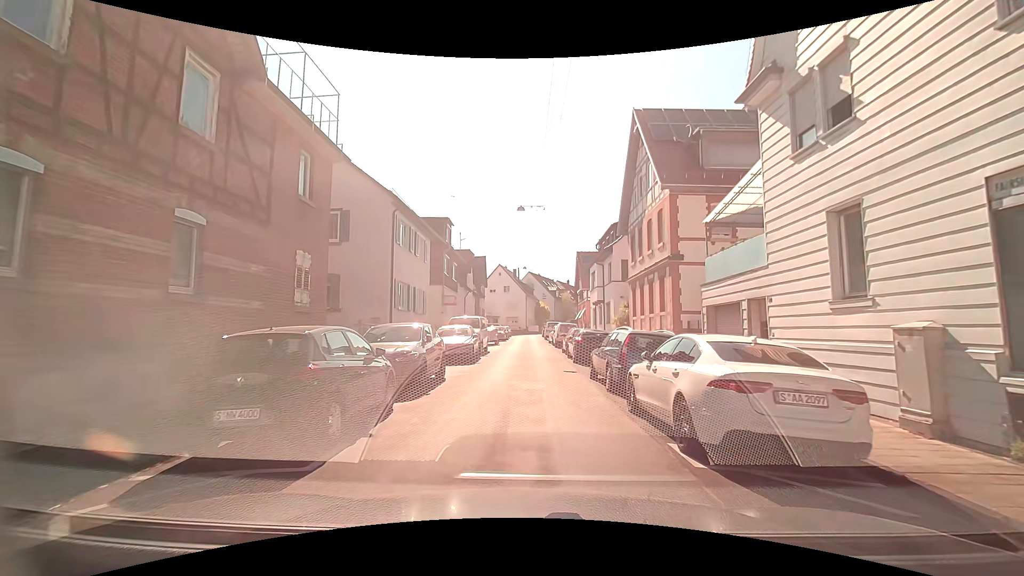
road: residential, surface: asphalt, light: Day
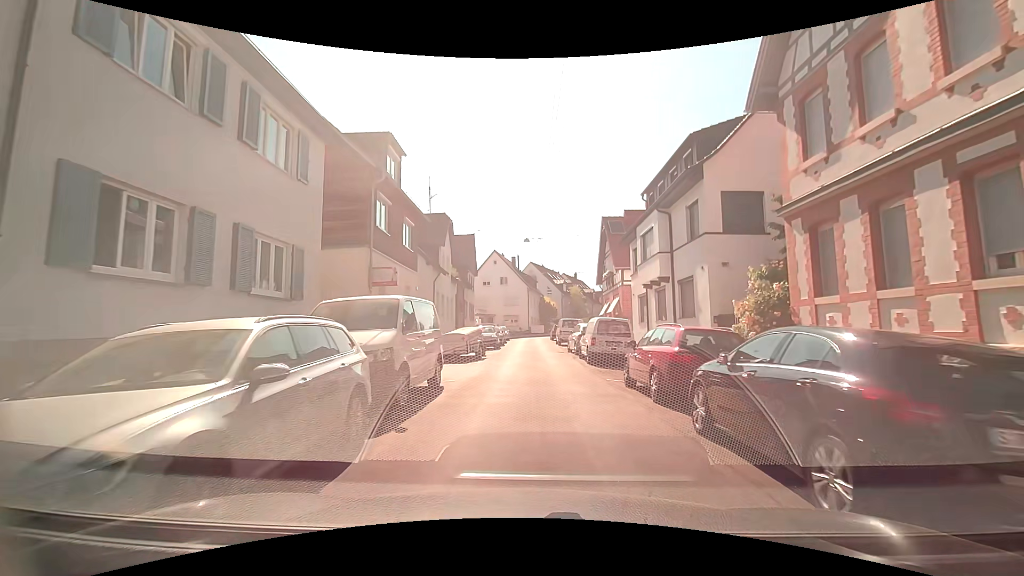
(-0.6, +17.2) m; -2°
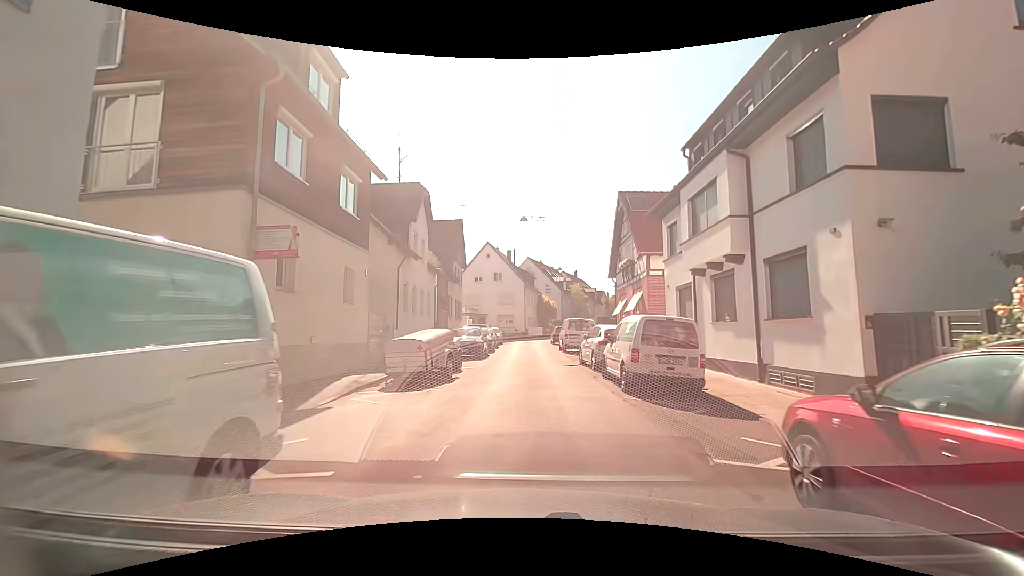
(0.0, +7.6) m; 0°
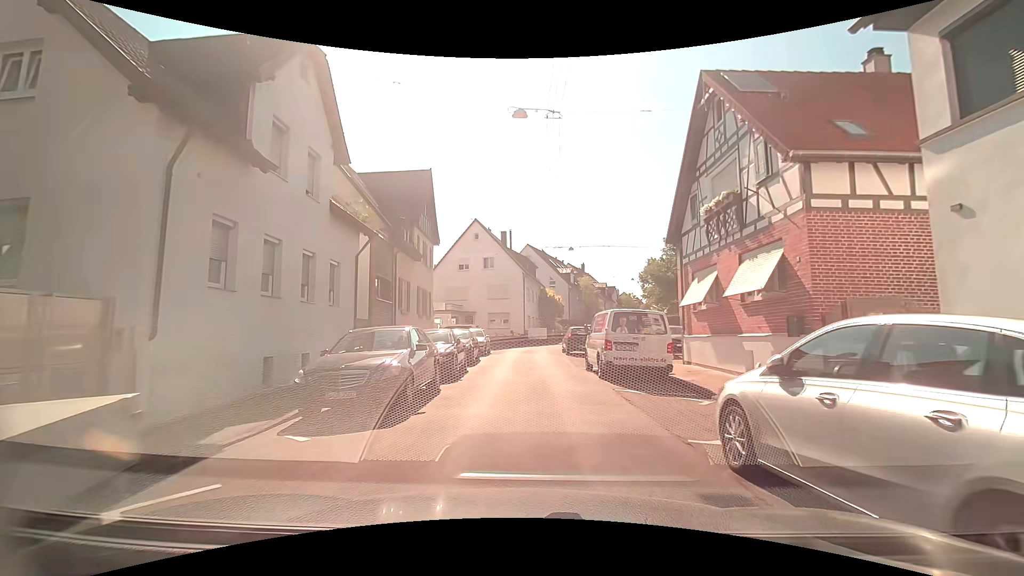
(+0.1, +14.3) m; +1°
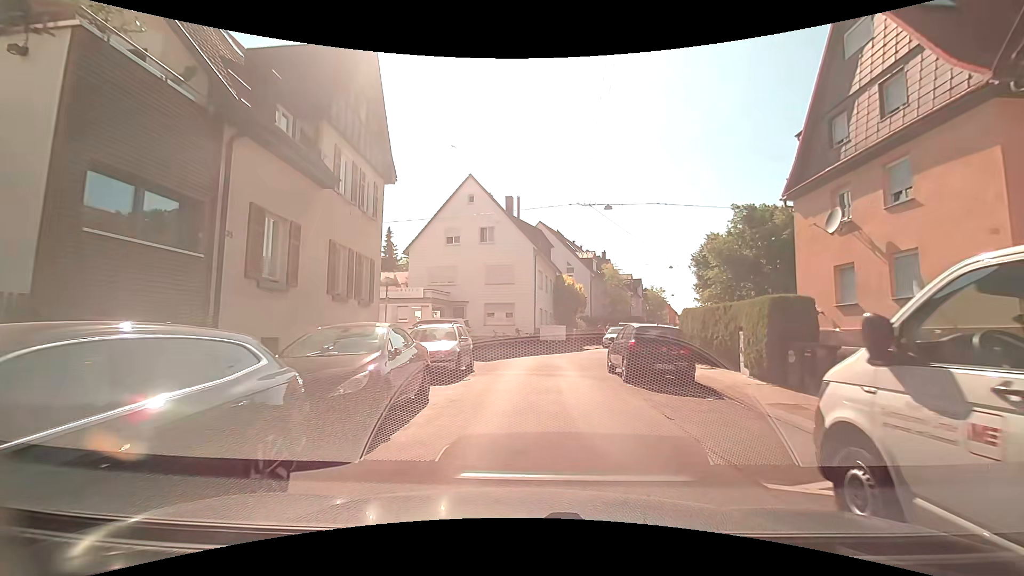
(-0.4, +13.4) m; -3°
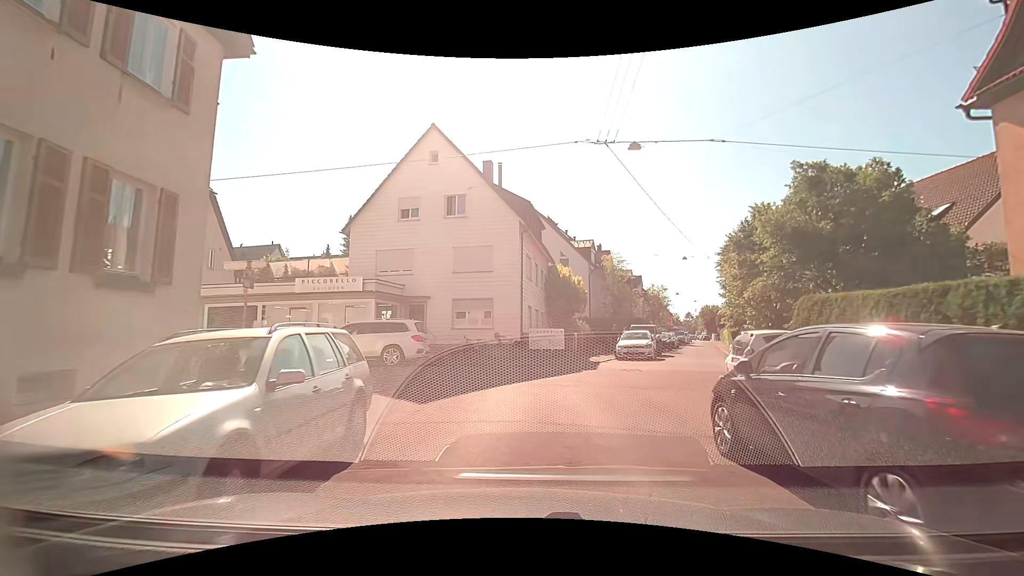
(+0.3, +9.5) m; +5°
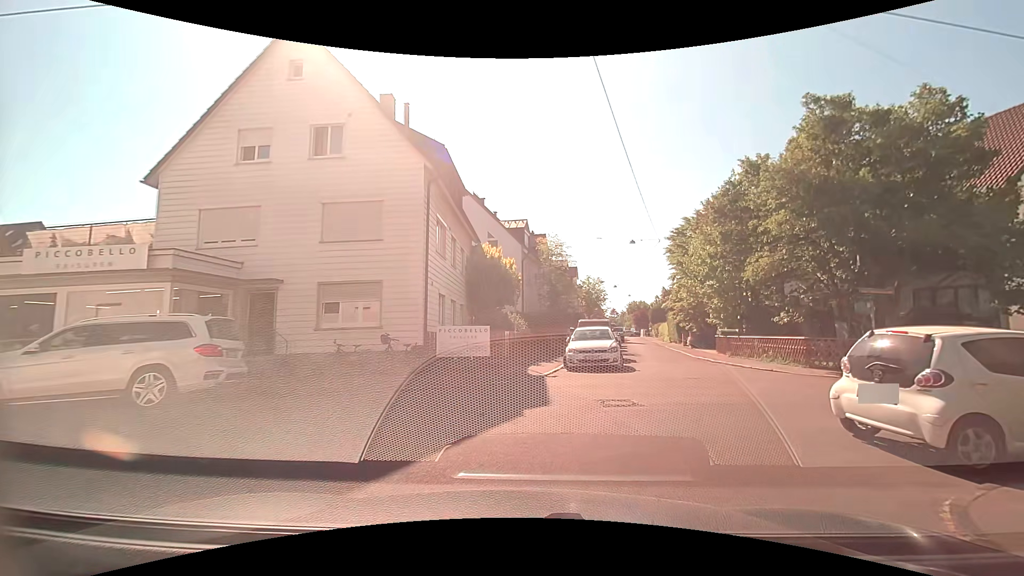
(+0.1, +8.3) m; +6°
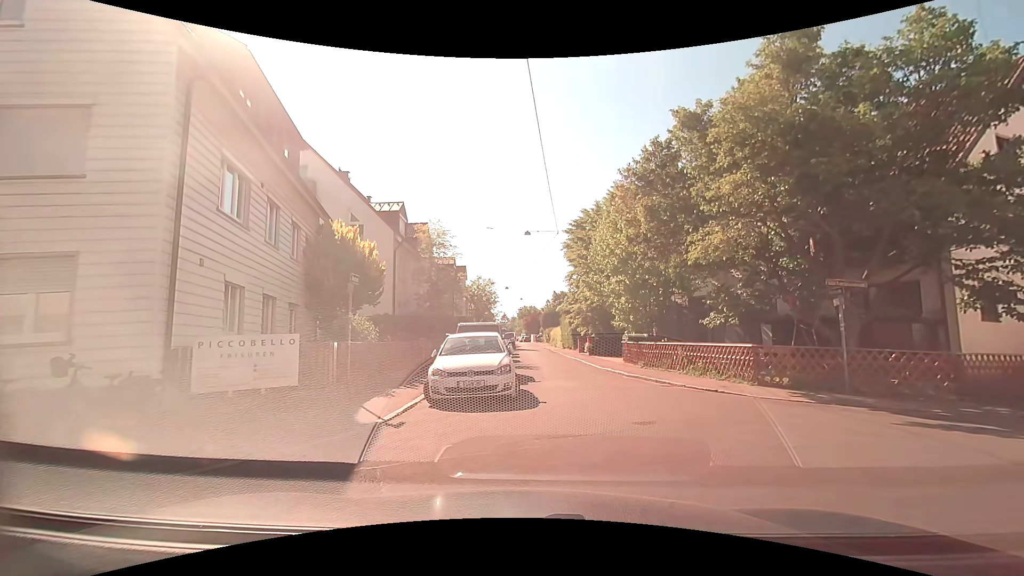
(+0.5, +6.1) m; +10°
